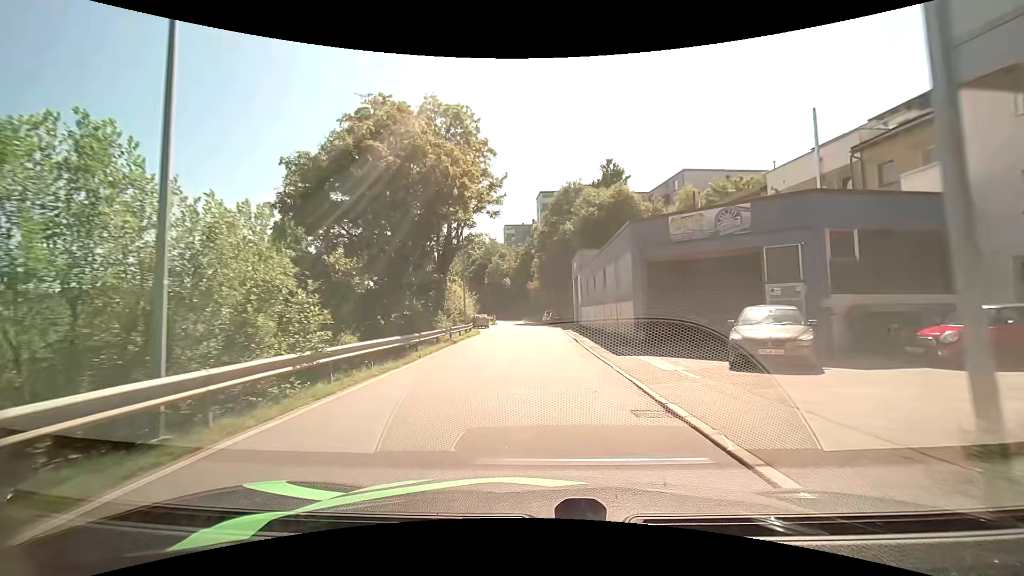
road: residential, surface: asphalt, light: Day
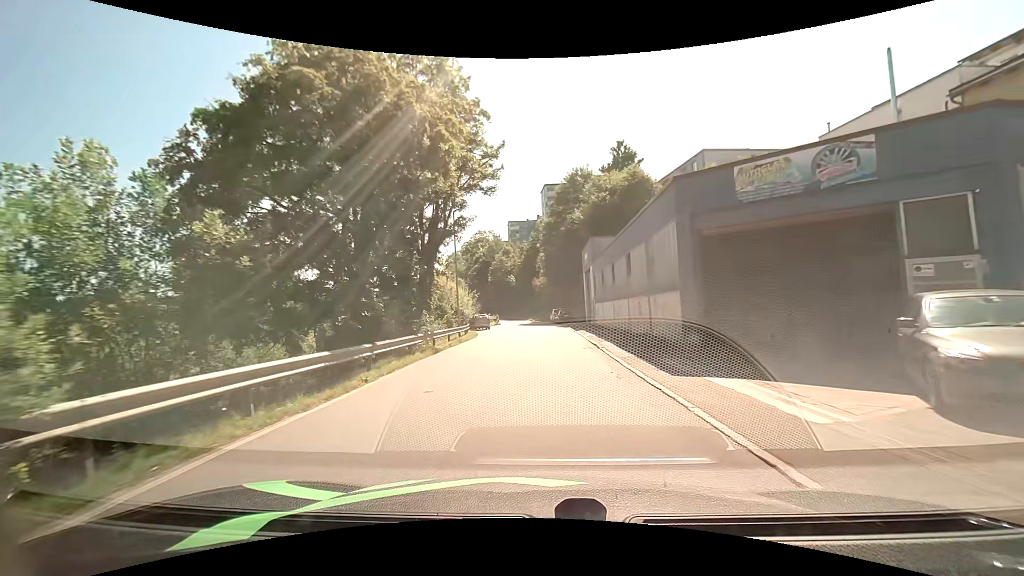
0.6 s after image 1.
(-0.1, +5.9) m; -2°
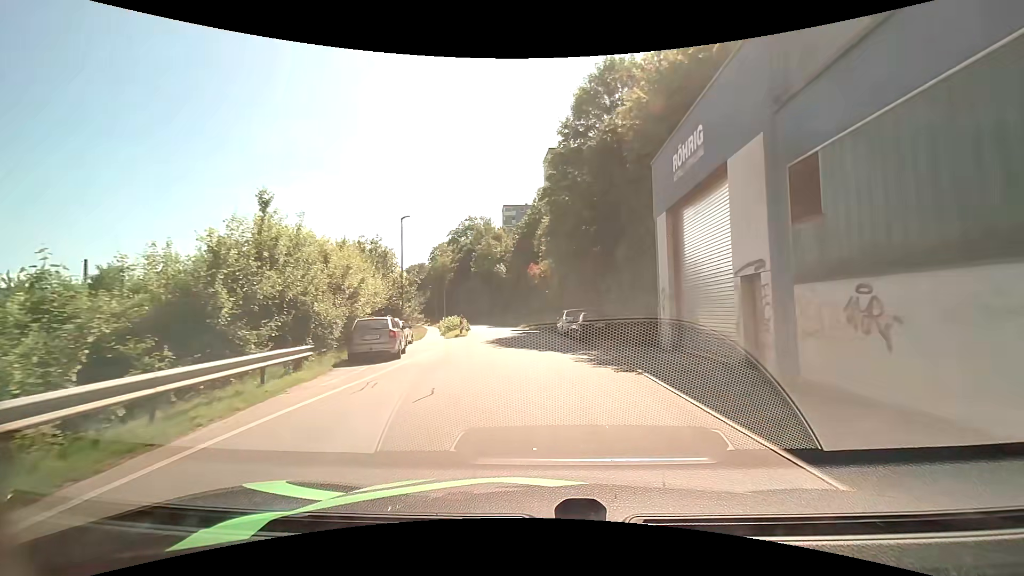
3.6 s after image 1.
(+0.5, +30.0) m; +1°
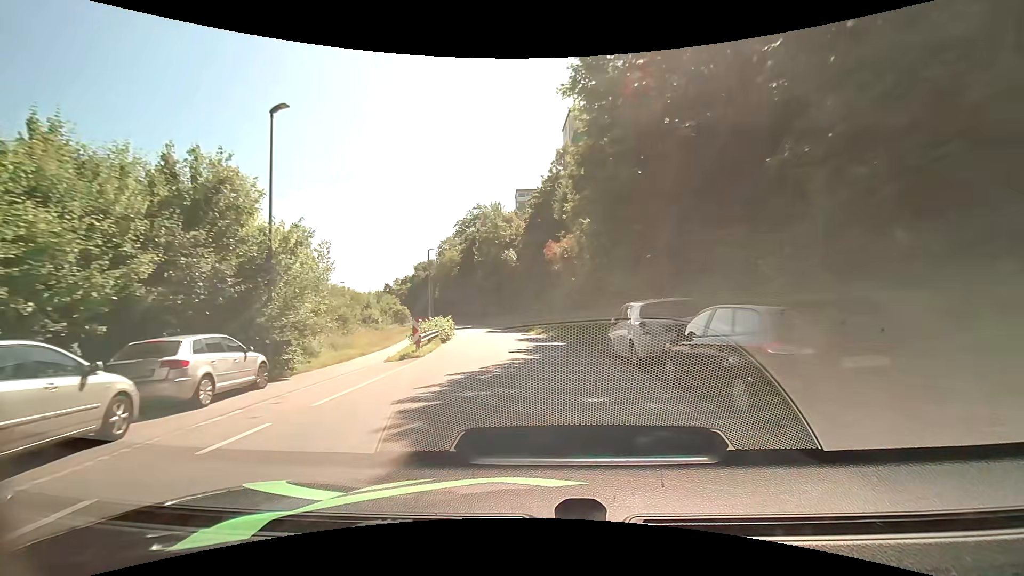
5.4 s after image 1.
(-0.2, +18.0) m; -1°
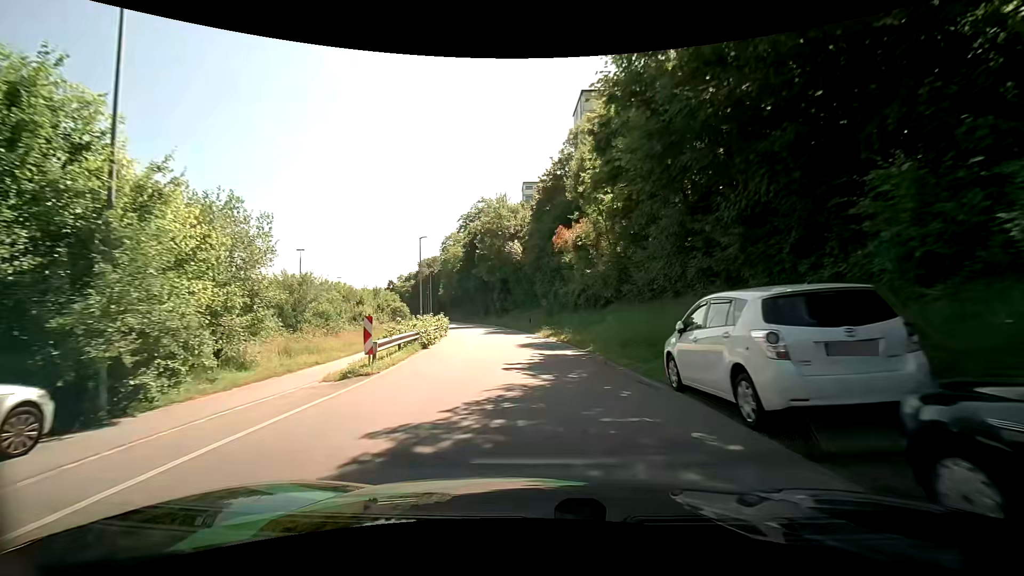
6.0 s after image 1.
(-0.1, +6.0) m; 0°
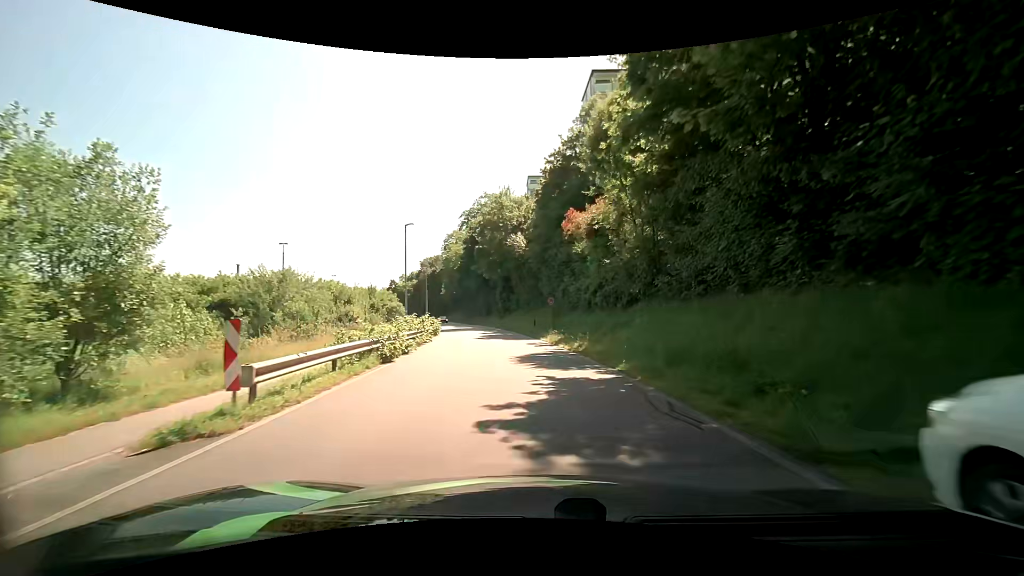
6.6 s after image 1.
(-0.2, +6.1) m; -3°
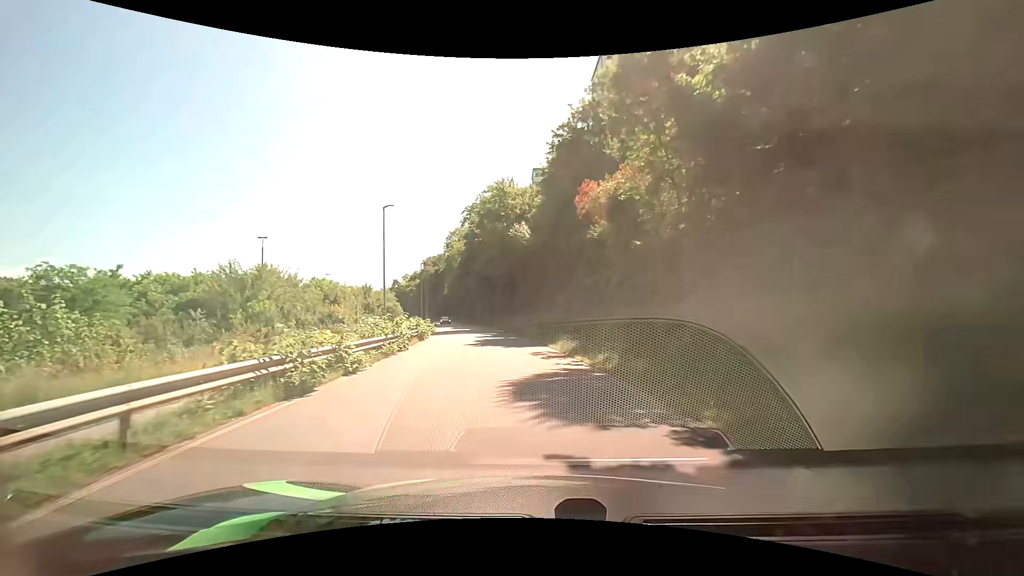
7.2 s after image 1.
(0.0, +6.1) m; 0°
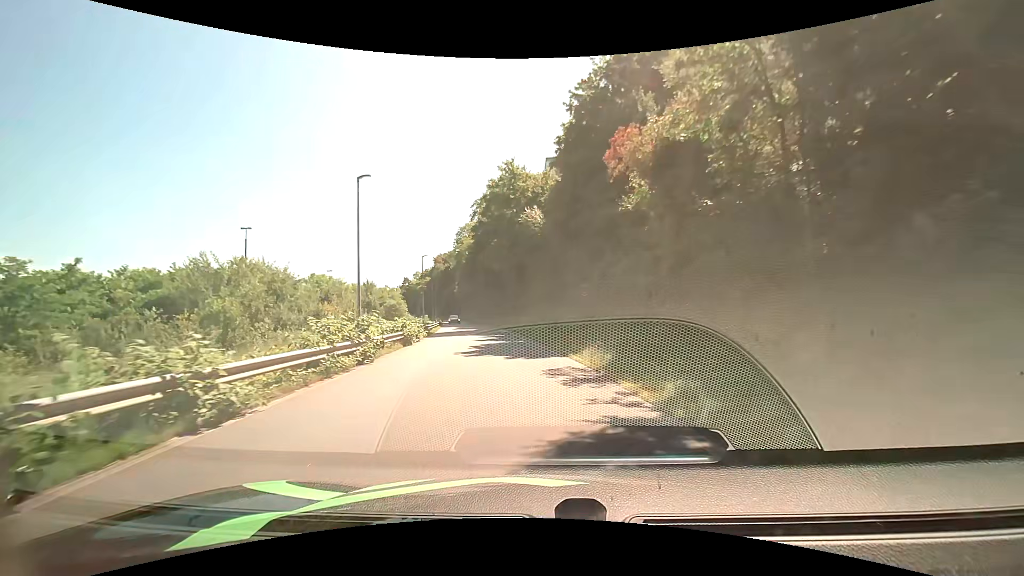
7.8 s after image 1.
(-0.1, +6.1) m; -1°
(0, +10) (-1, +20) (-3, +30) (-4, +40) (-6, +50) (-8, +59) (-10, +69) (-12, +79) (-14, +89) (-16, +99) m
